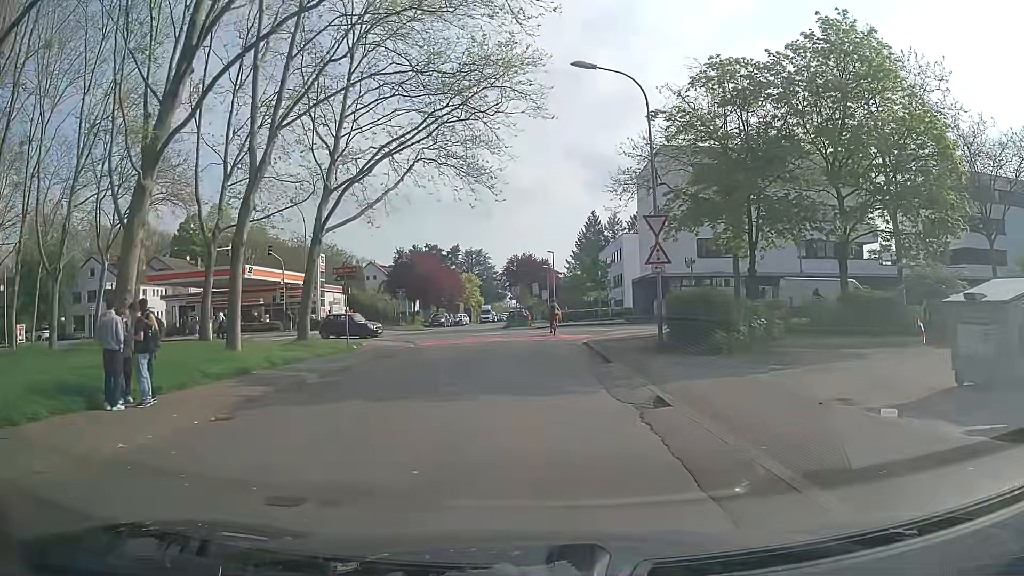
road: residential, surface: asphalt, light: Day
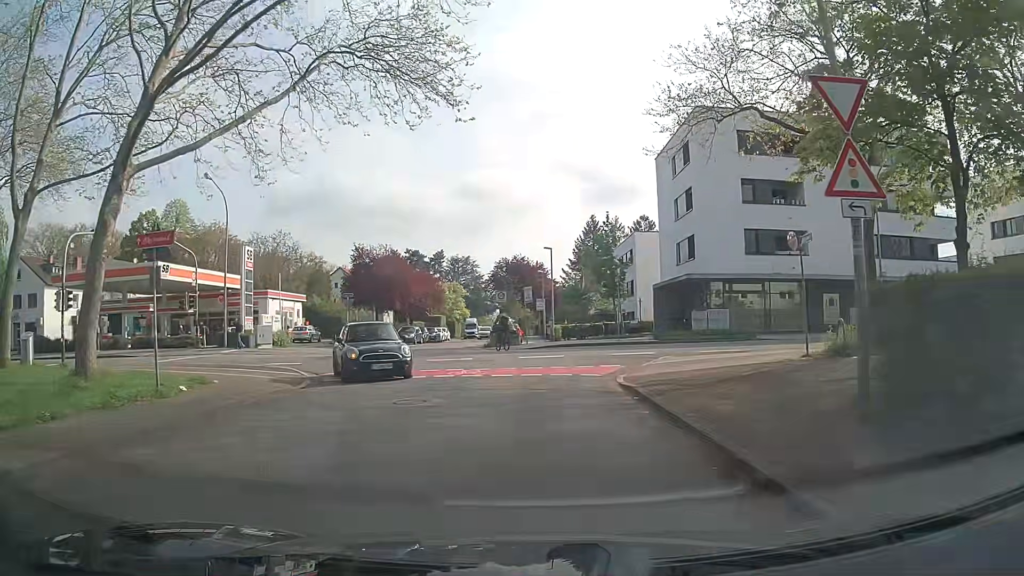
(+0.2, +13.3) m; +1°
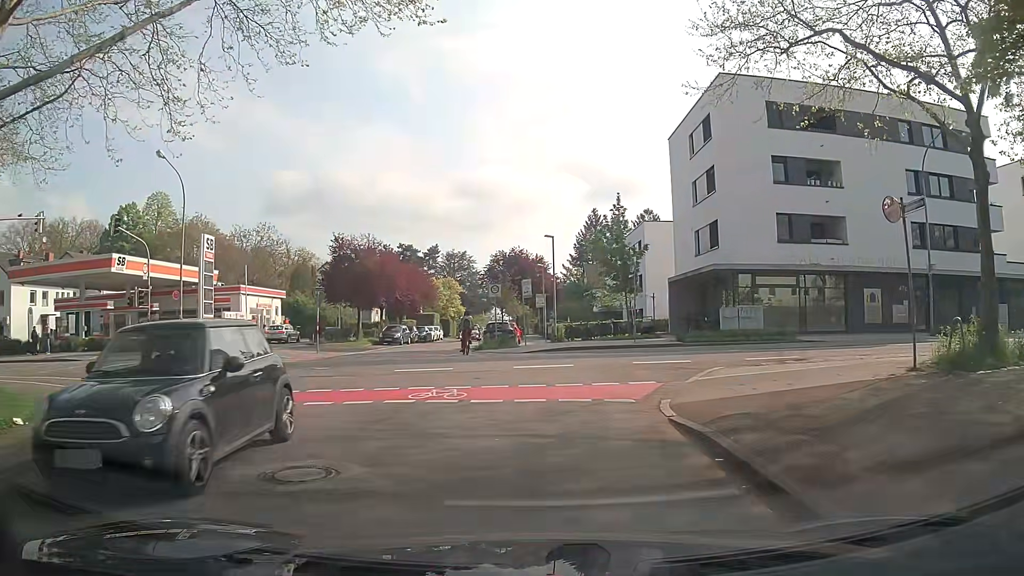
(+0.1, +5.3) m; 0°
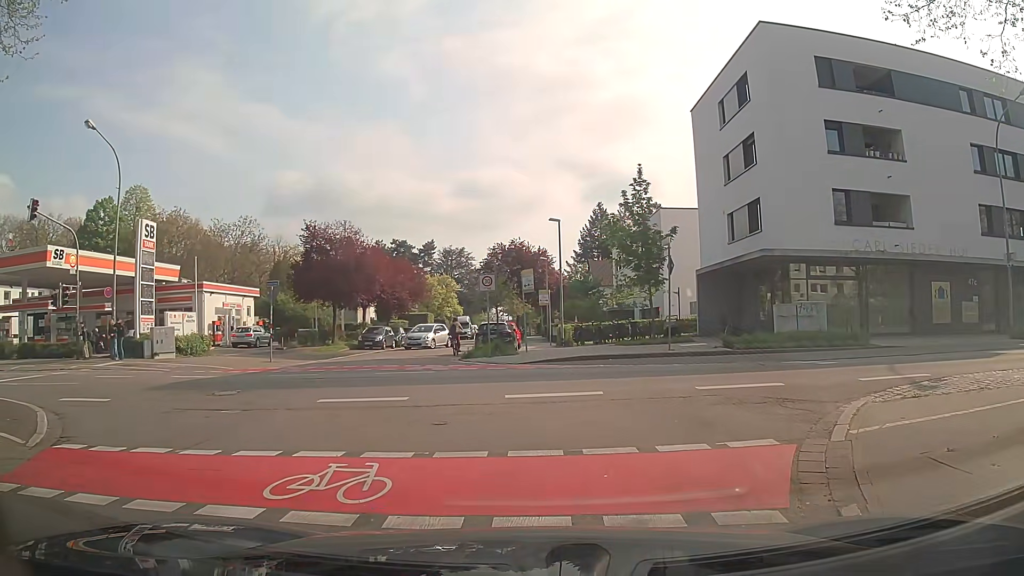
(-0.1, +6.3) m; -1°
